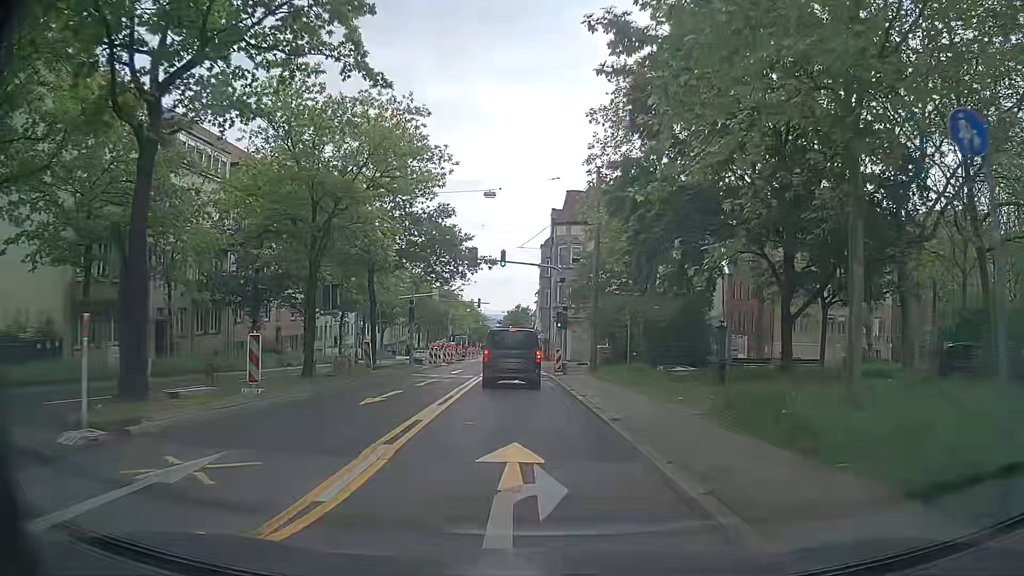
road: secondary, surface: asphalt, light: Day
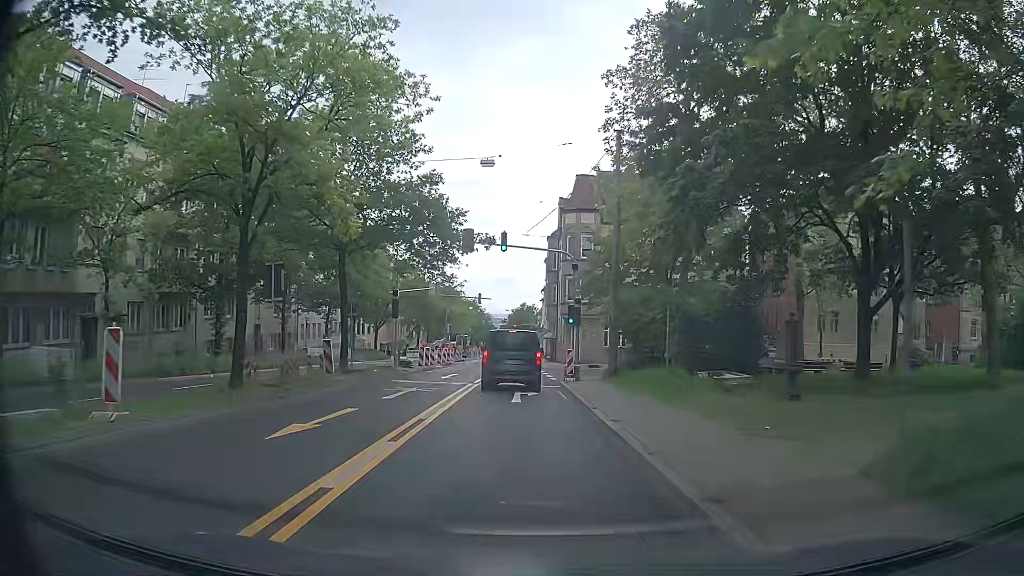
(0.0, +5.6) m; 0°
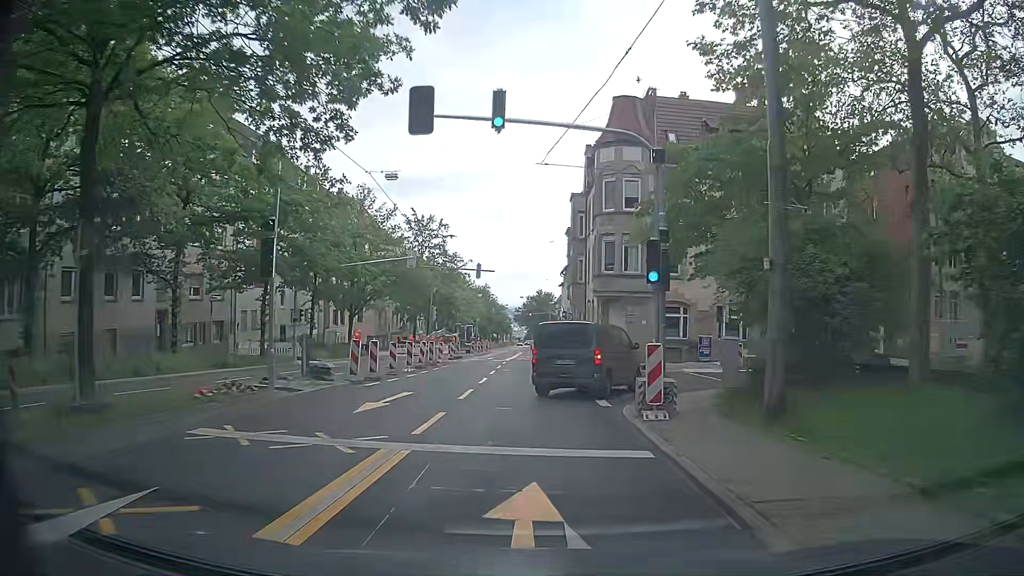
(-0.2, +16.2) m; -2°
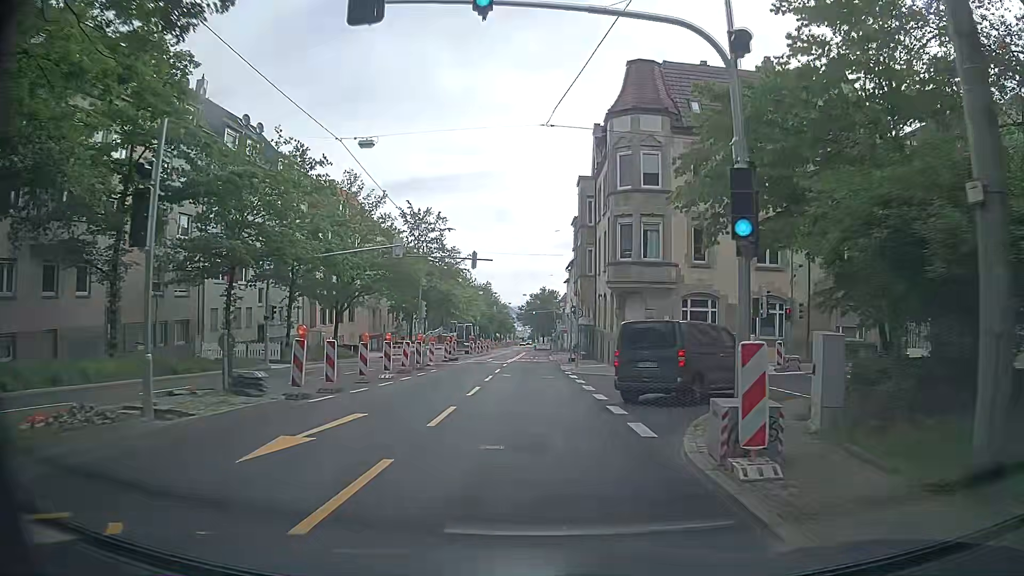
(0.0, +5.2) m; -1°
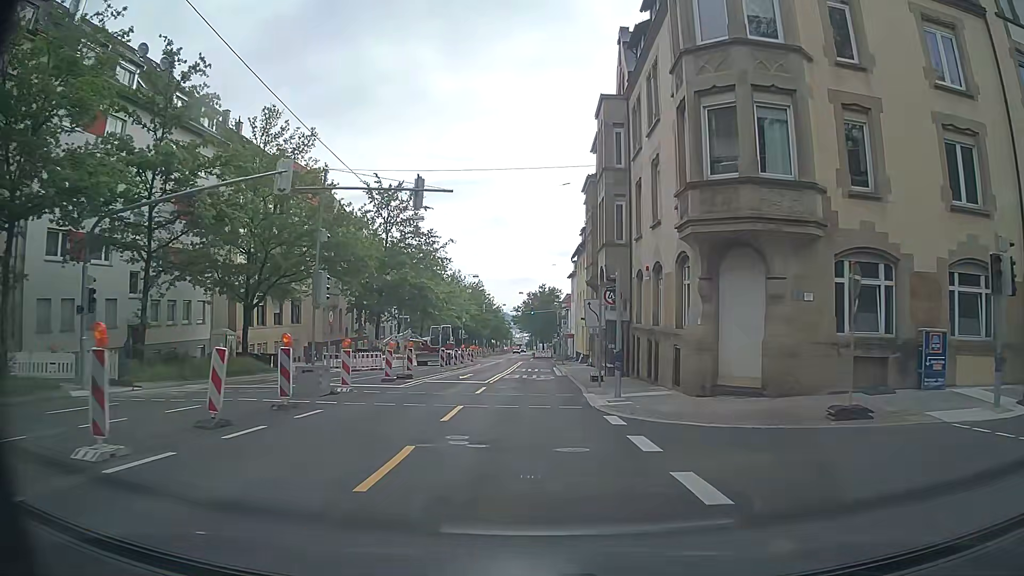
(+0.2, +16.9) m; 0°
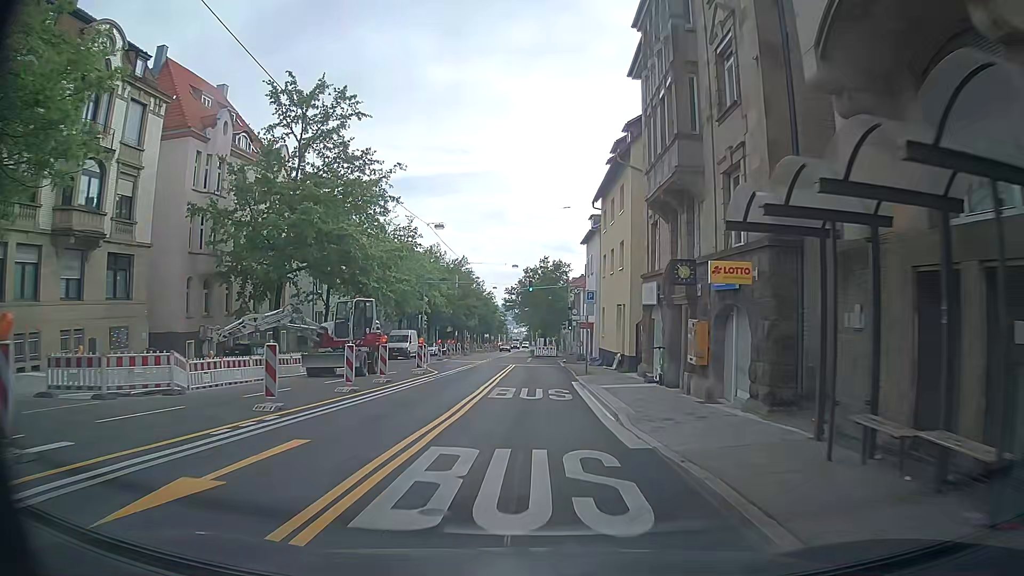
(+0.2, +25.4) m; -1°
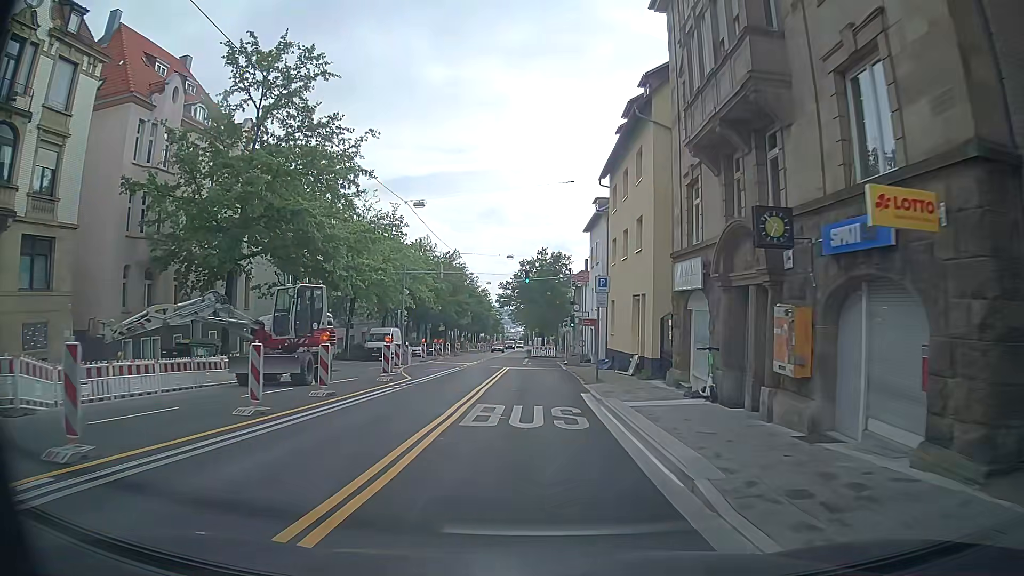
(+0.1, +6.4) m; +2°
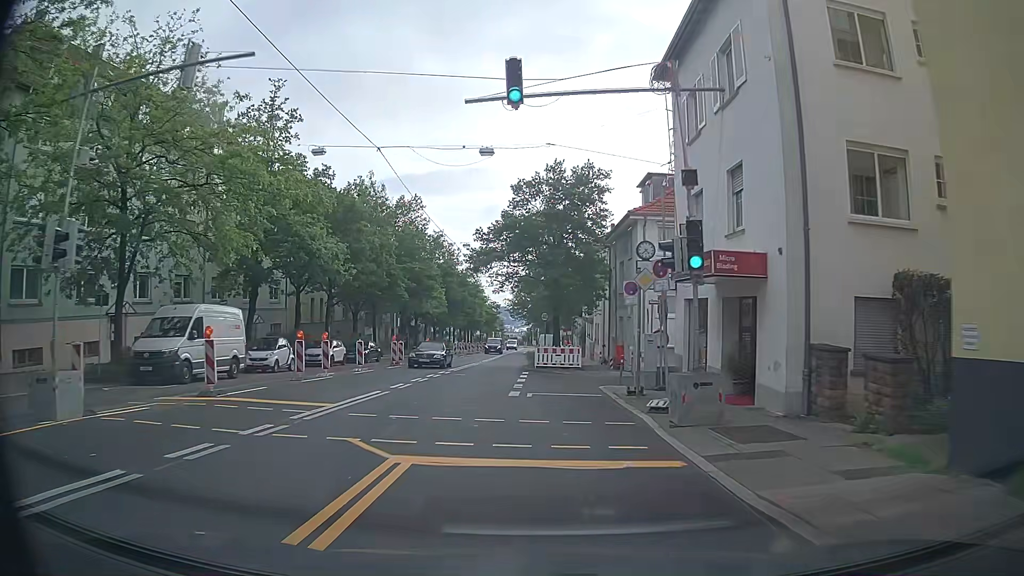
(-0.2, +31.6) m; 0°
(0, +10) (-1, +20) (-2, +30) (-2, +40) (-2, +50) (-2, +60) (-2, +70) (-2, +80) (-2, +90) (-2, +100) m
